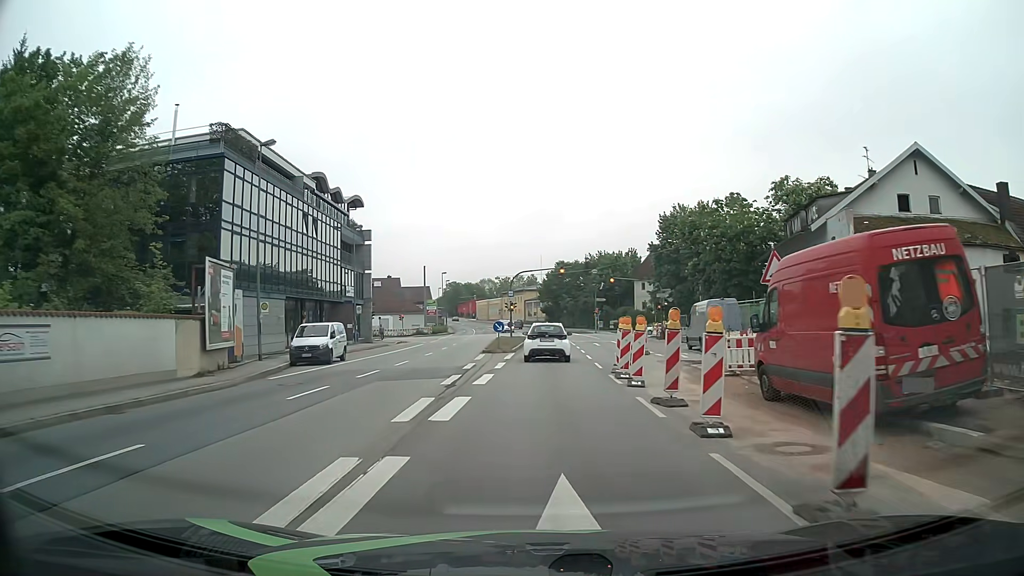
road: primary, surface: asphalt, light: Day
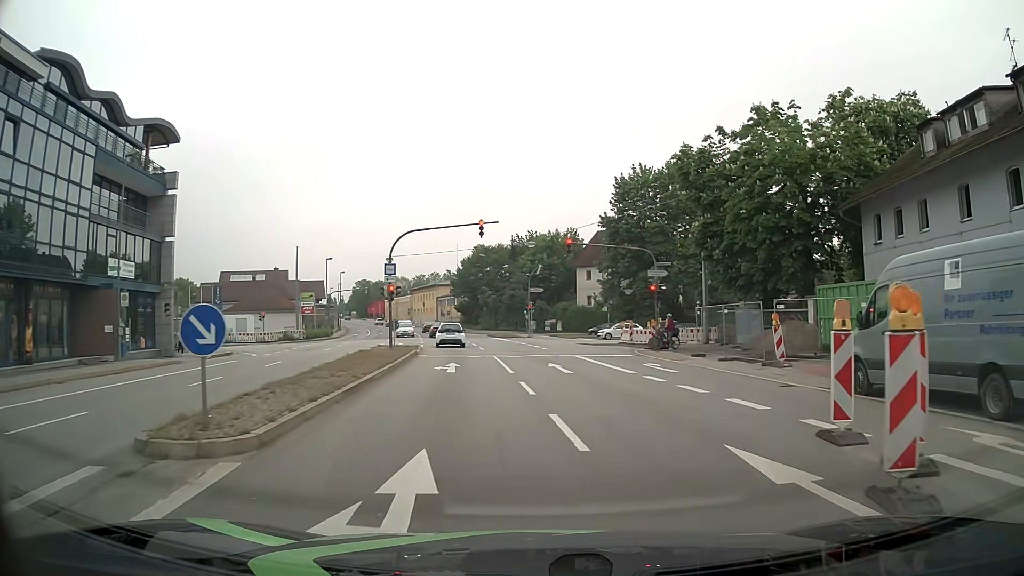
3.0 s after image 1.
(+1.0, +26.6) m; +7°
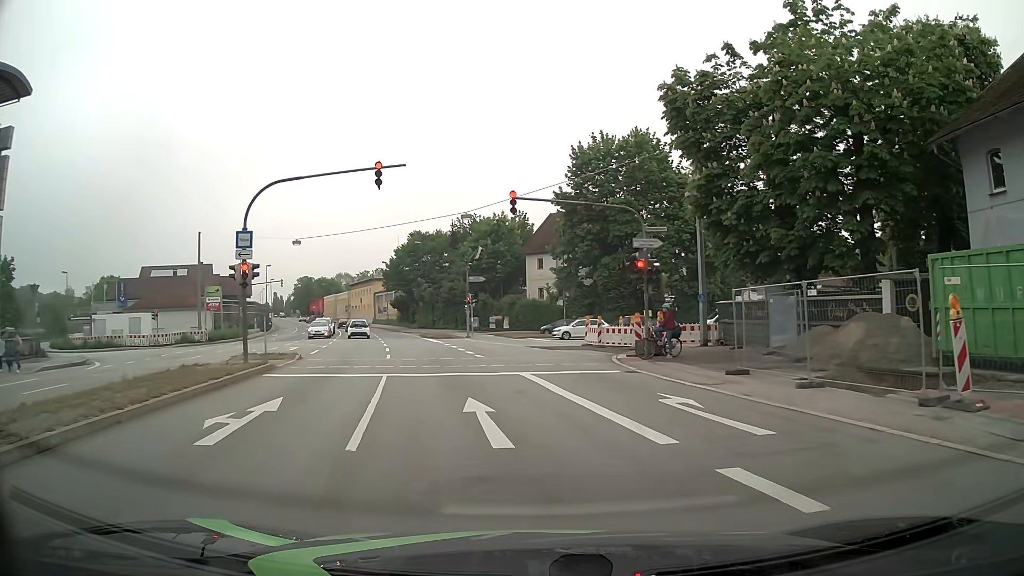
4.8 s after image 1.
(+0.7, +11.9) m; +4°
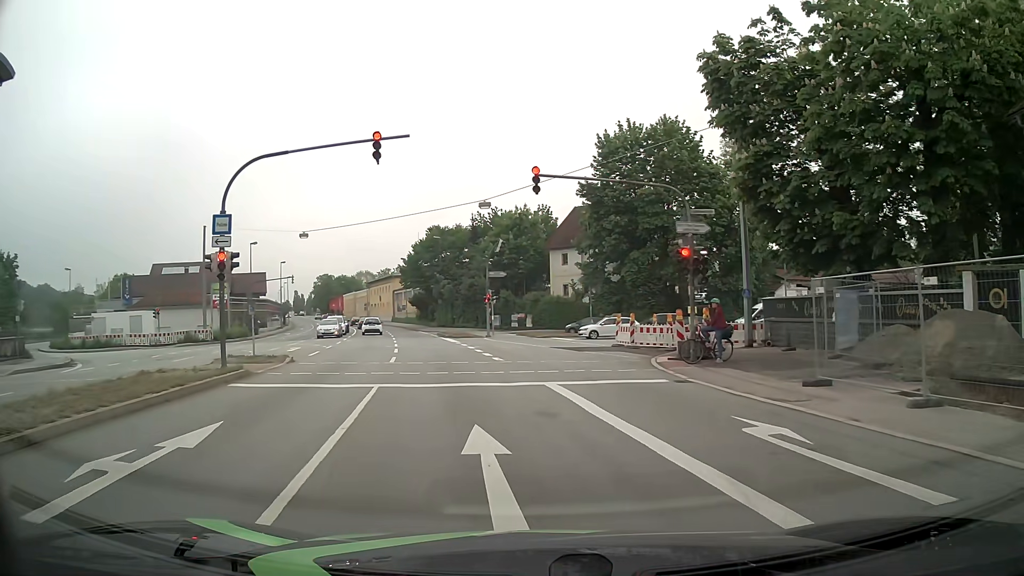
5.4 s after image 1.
(-0.1, +3.4) m; -2°
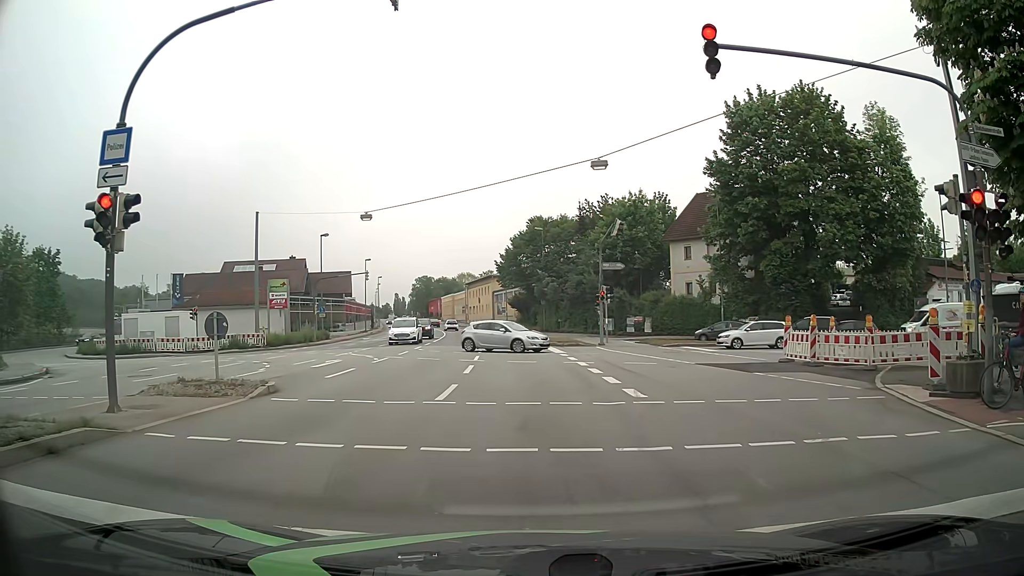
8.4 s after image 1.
(-0.7, +9.6) m; -9°
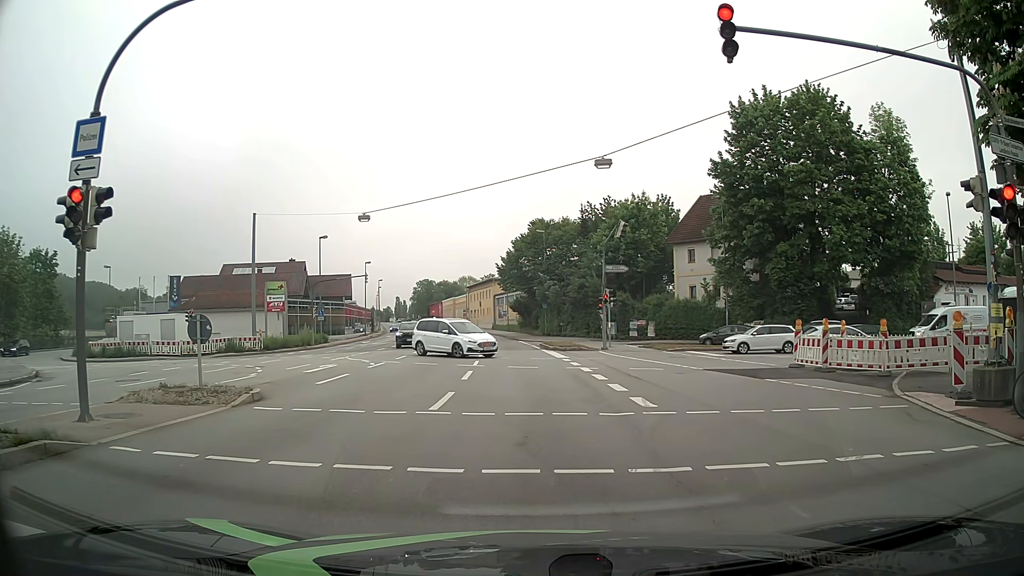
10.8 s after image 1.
(0.0, +0.9) m; 0°
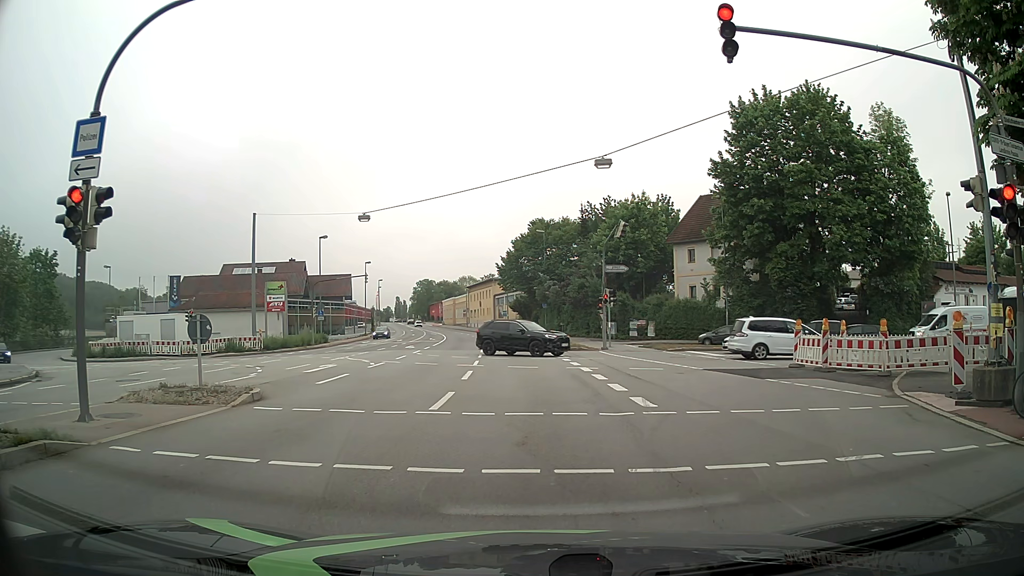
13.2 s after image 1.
(0.0, 0.0) m; 0°
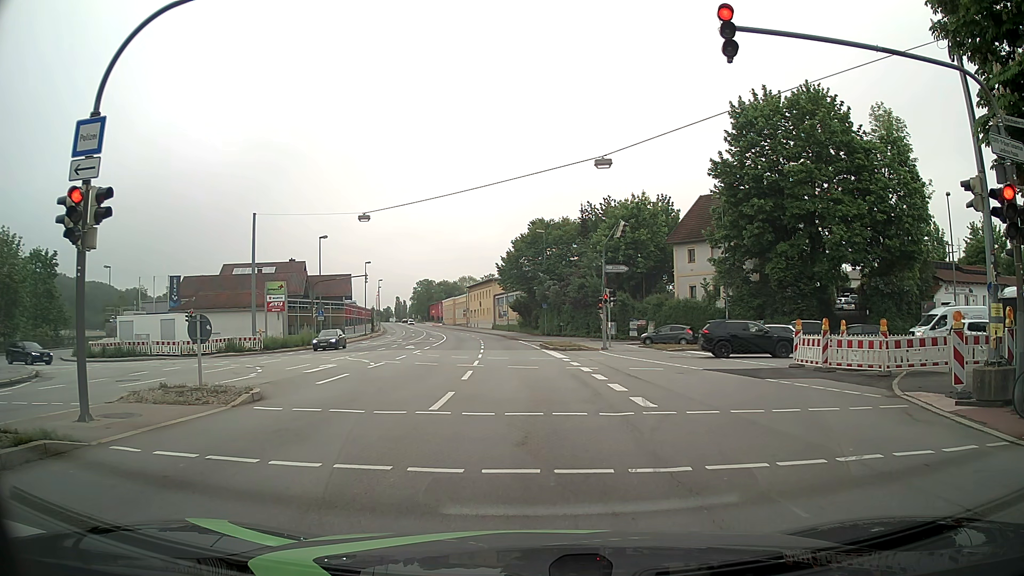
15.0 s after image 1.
(0.0, 0.0) m; 0°
(0, +10) (0, +20) (0, +30) (-1, +40) (-1, +50) (-2, +60) (-3, +70) (-4, +80) (-6, +90) (-8, +100) m
